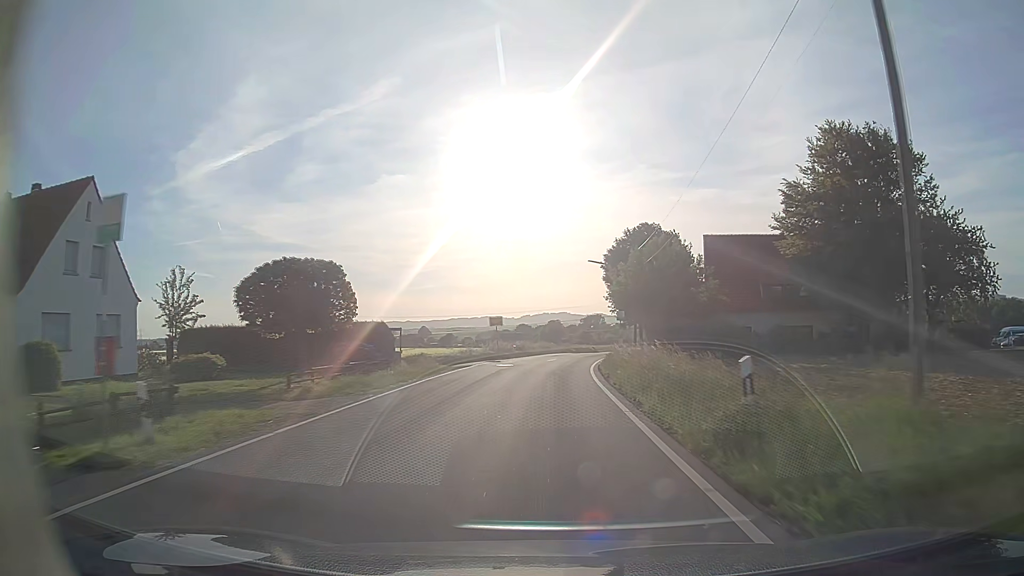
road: tertiary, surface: asphalt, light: Day
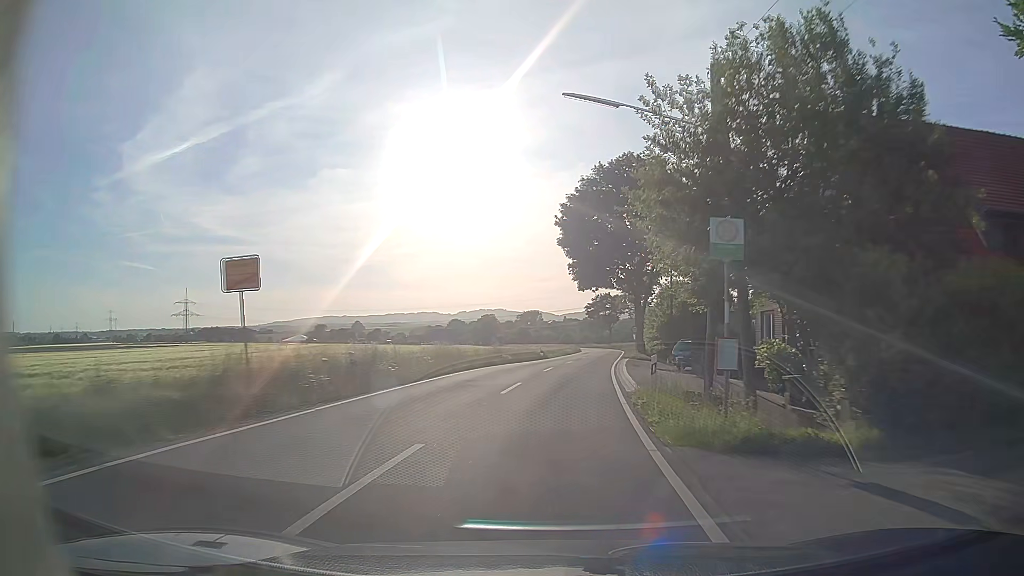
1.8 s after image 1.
(+1.1, +34.4) m; +6°
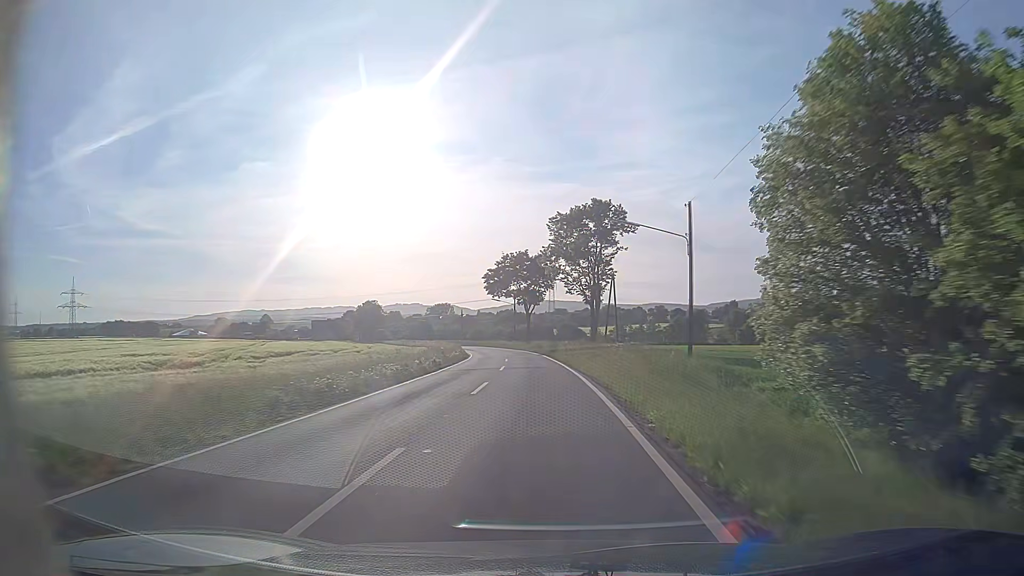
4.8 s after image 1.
(+4.8, +59.7) m; +7°
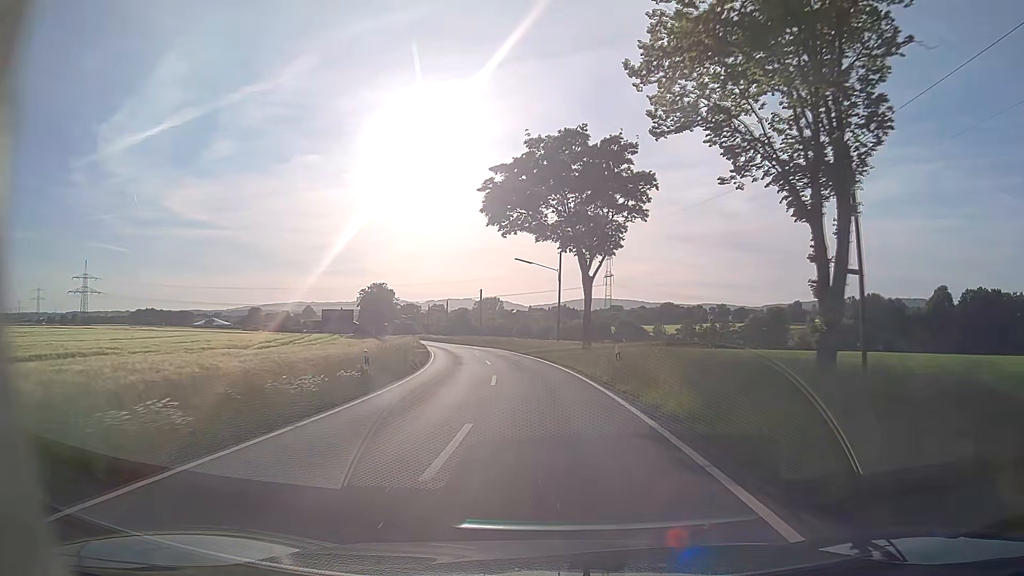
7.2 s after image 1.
(-1.3, +45.6) m; -4°
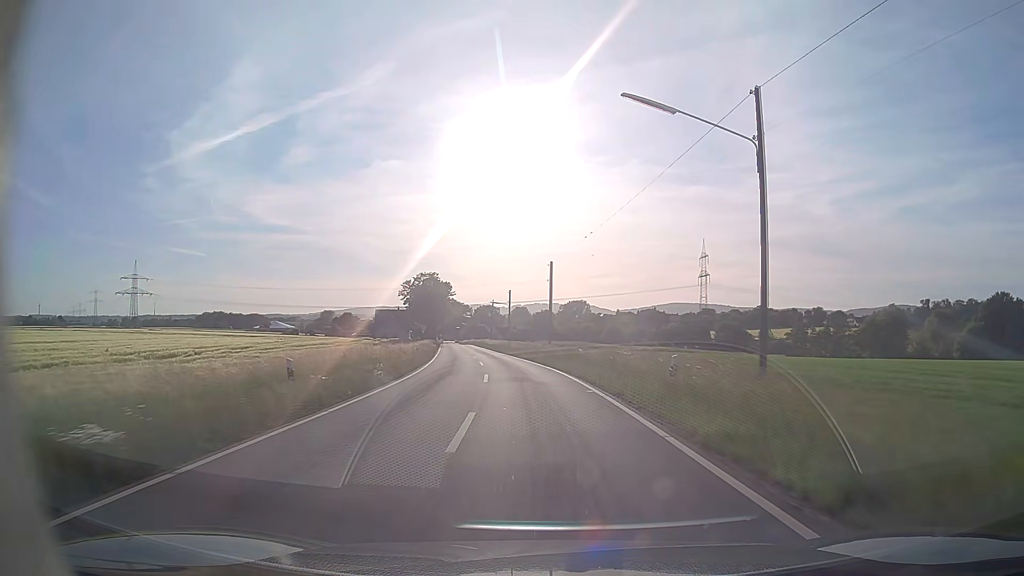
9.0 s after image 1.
(-2.0, +34.7) m; -7°
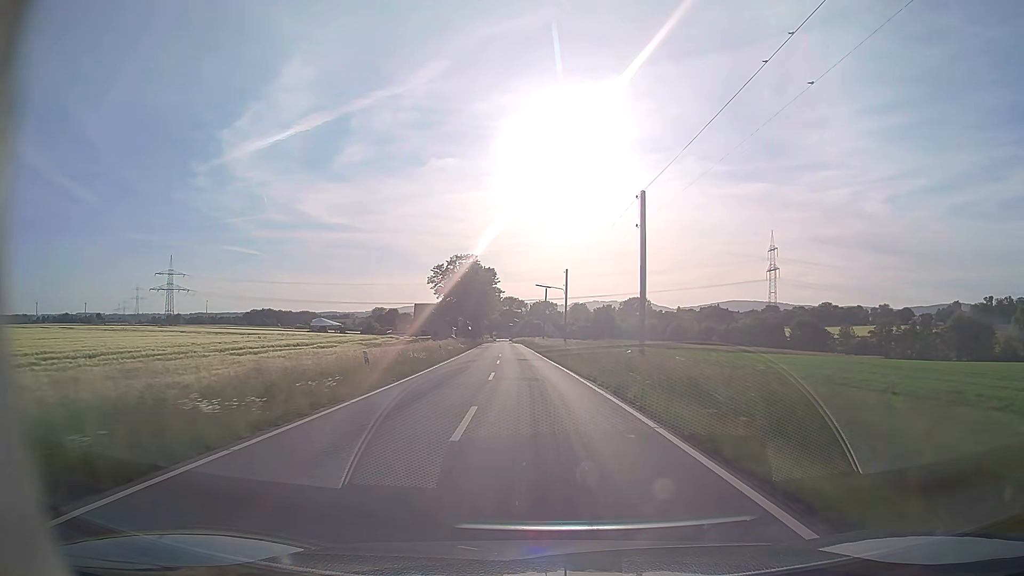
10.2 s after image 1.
(-0.9, +23.5) m; -5°
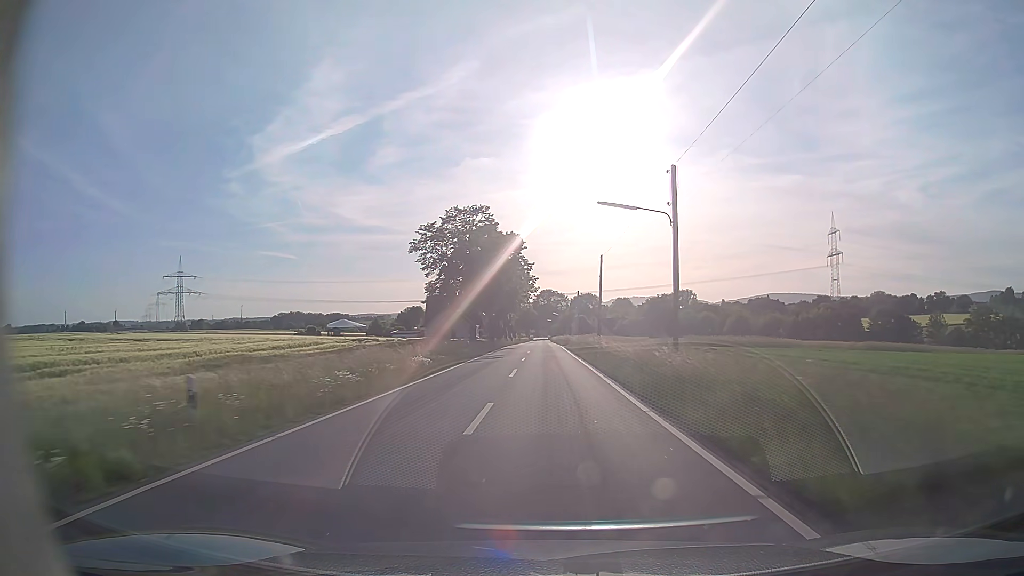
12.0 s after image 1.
(-1.6, +35.6) m; -4°
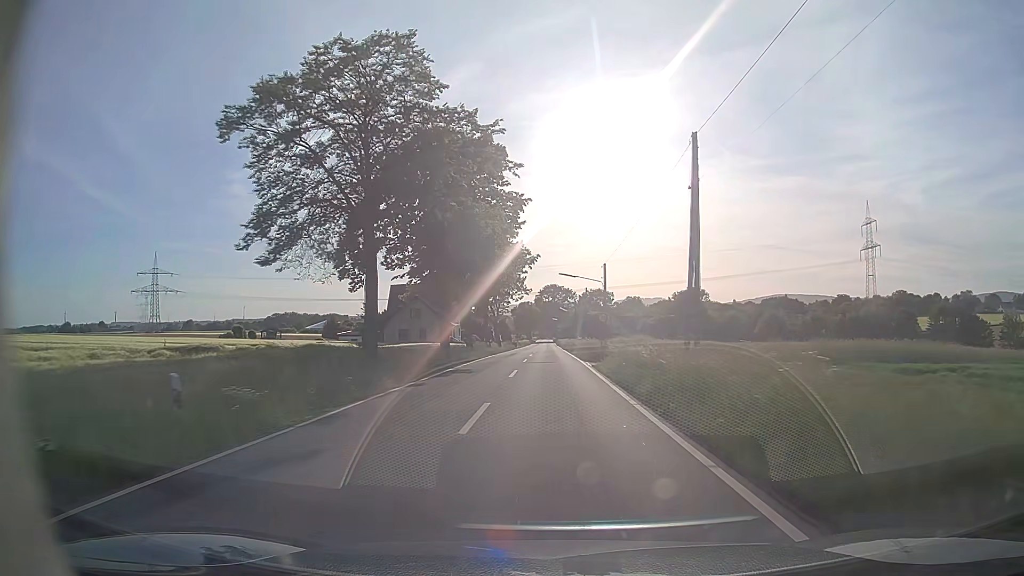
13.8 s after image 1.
(-0.1, +35.8) m; 0°
(0, +10) (0, +20) (0, +30) (0, +40) (0, +50) (0, +60) (0, +70) (0, +80) (0, +90) (0, +100) m
